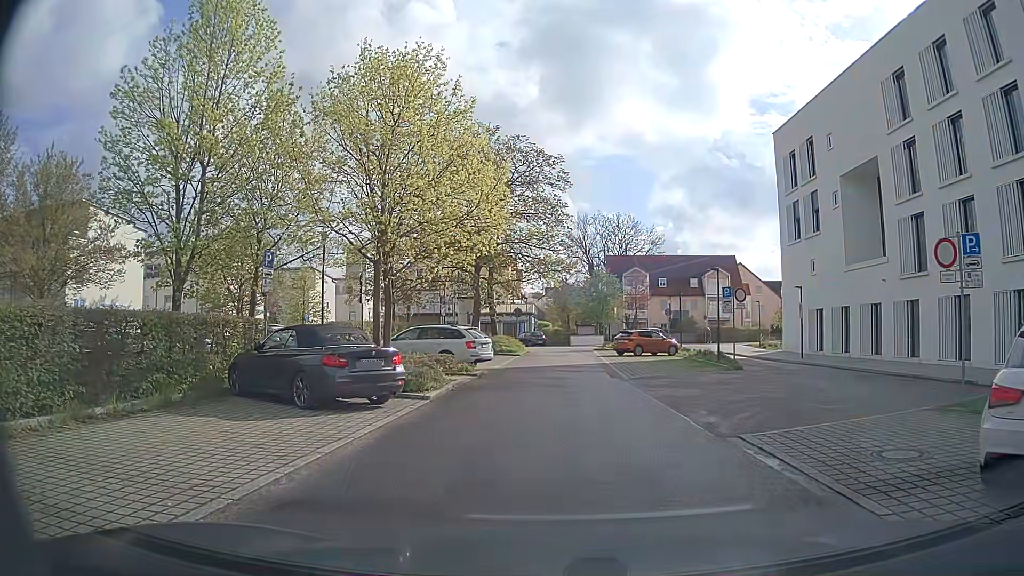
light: Day
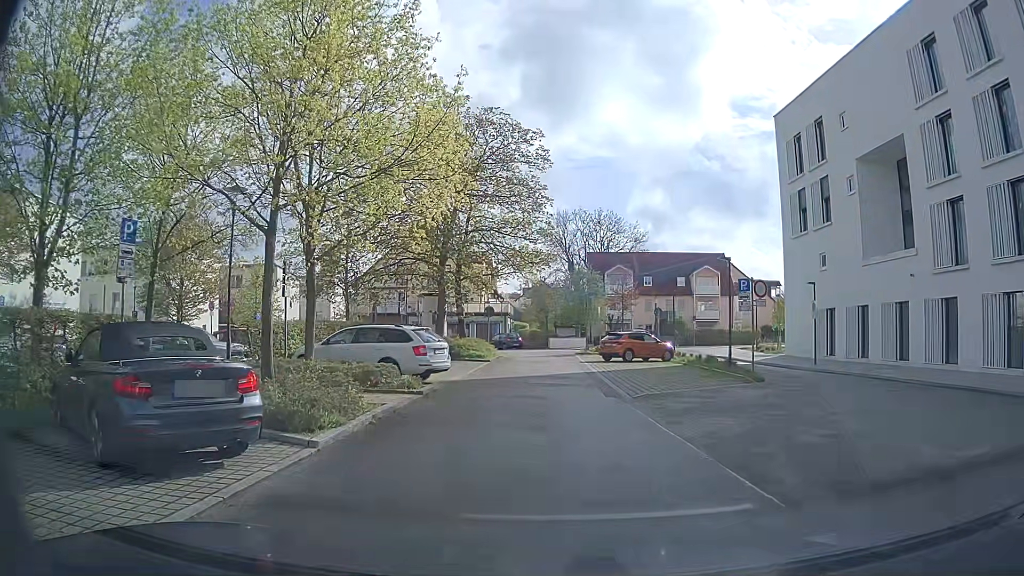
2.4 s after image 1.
(0.0, +5.2) m; +1°
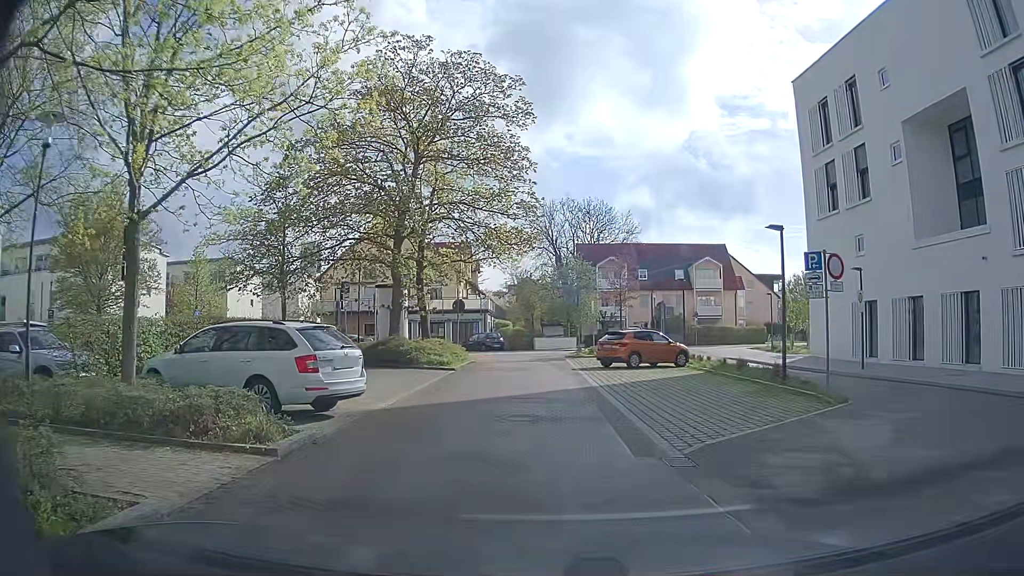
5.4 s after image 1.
(+0.1, +7.1) m; +1°
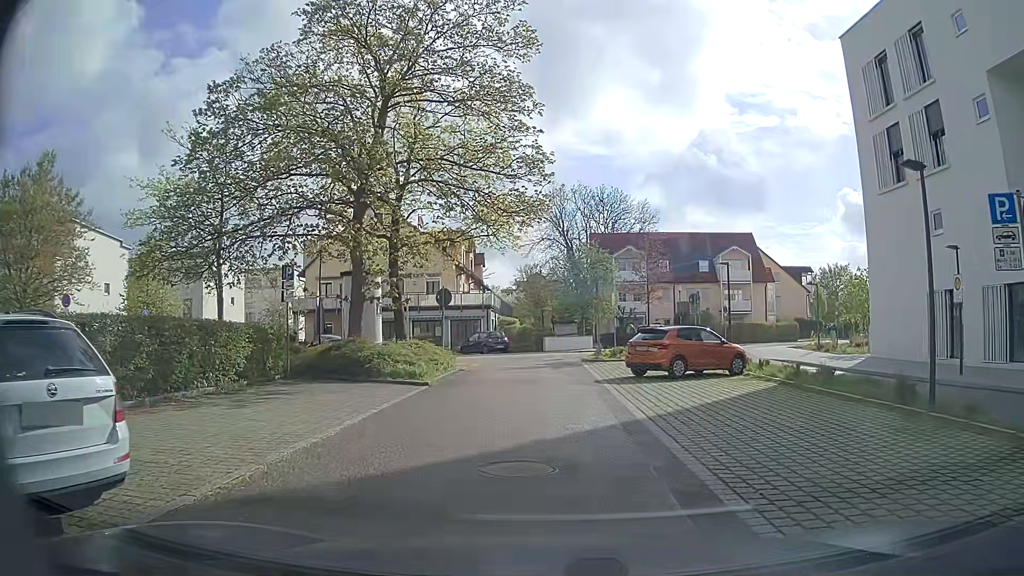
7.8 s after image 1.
(0.0, +6.8) m; 0°
